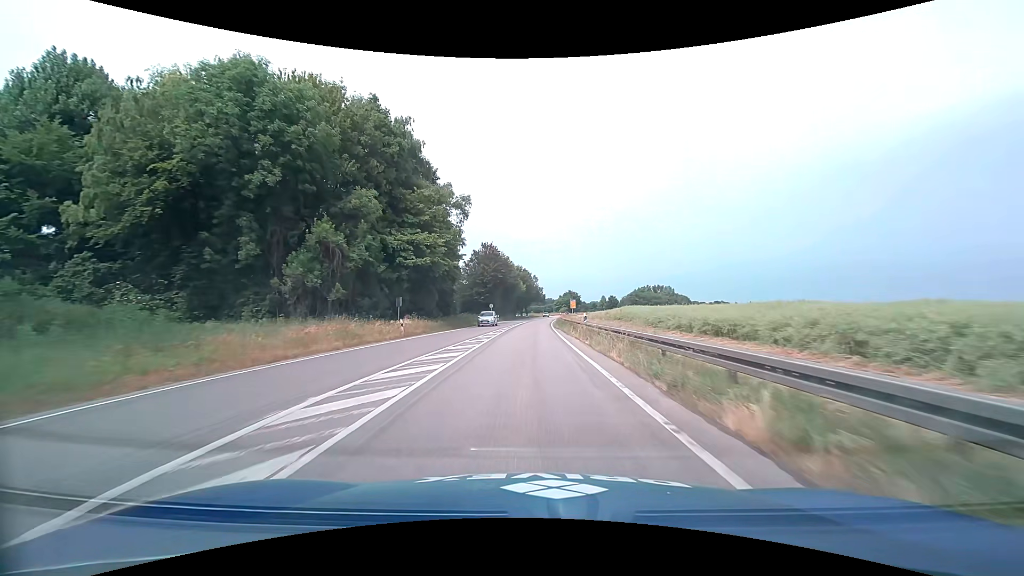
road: primary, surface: asphalt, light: Day
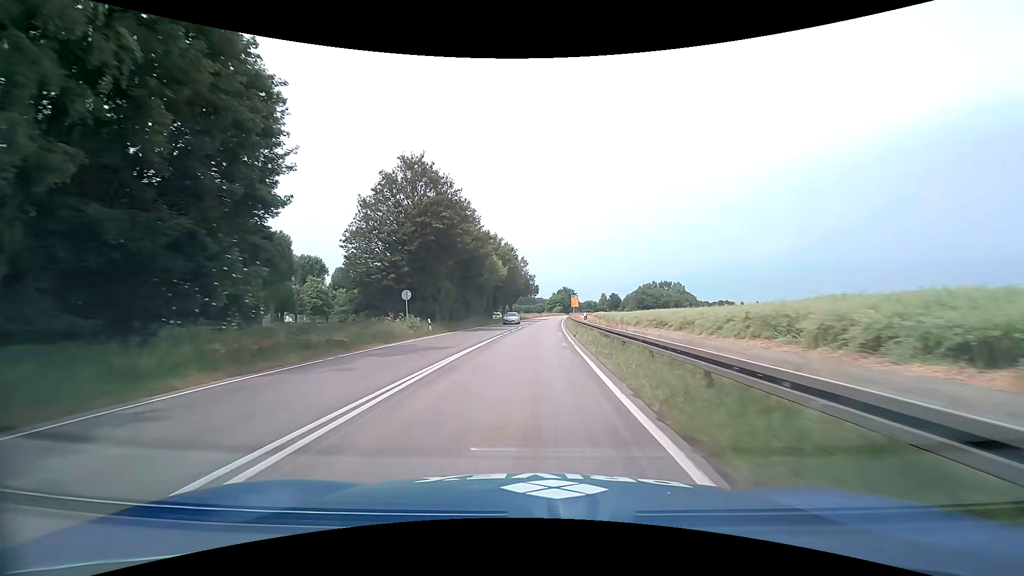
(+0.5, +48.3) m; +1°
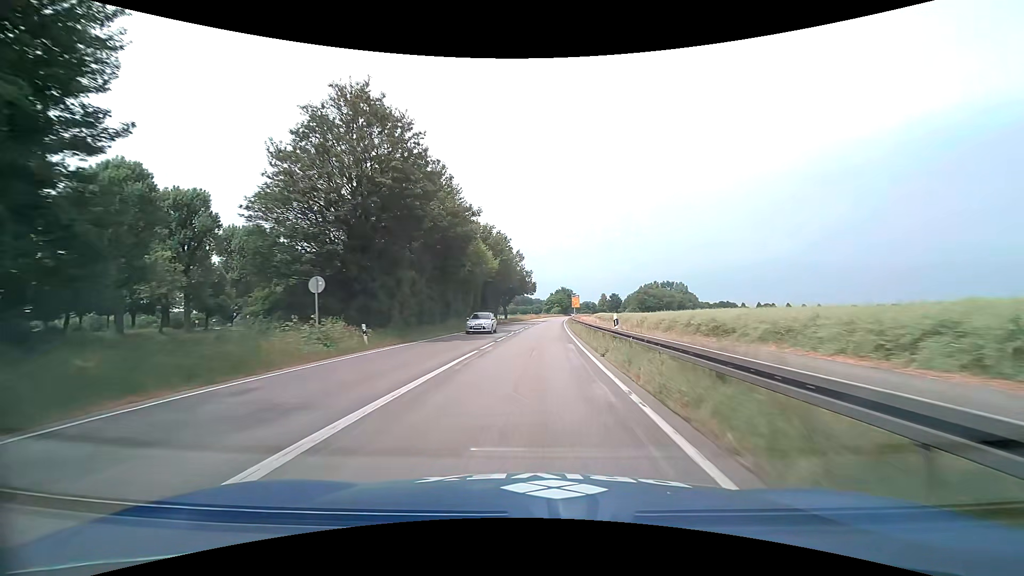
(0.0, +12.3) m; 0°
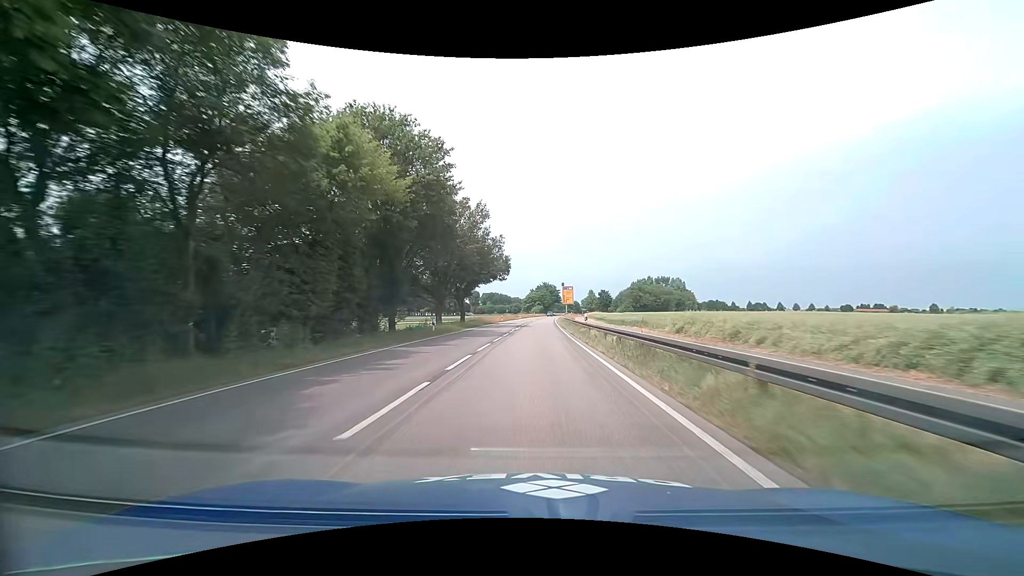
(+0.7, +37.3) m; +2°
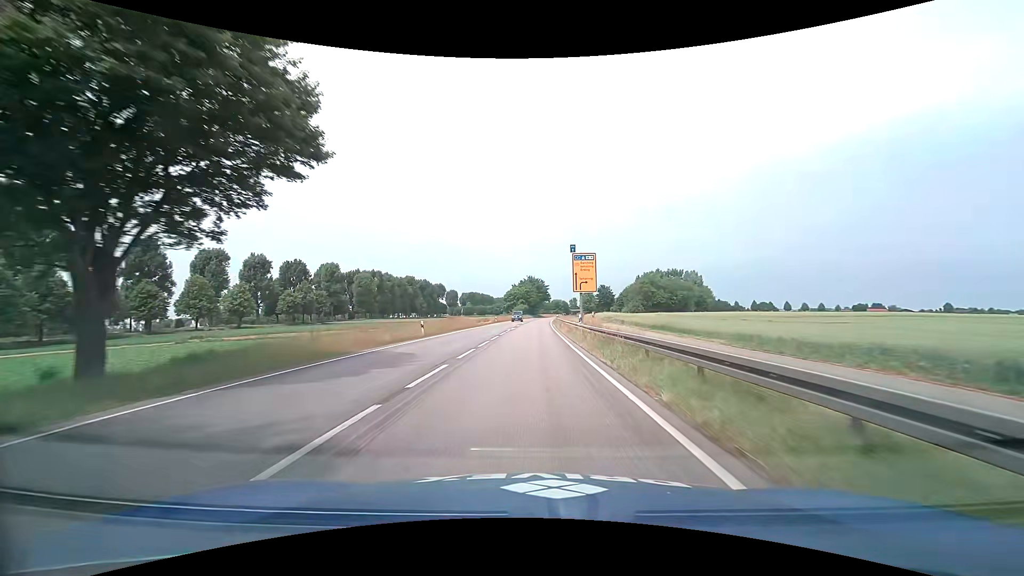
(+1.0, +50.7) m; +2°
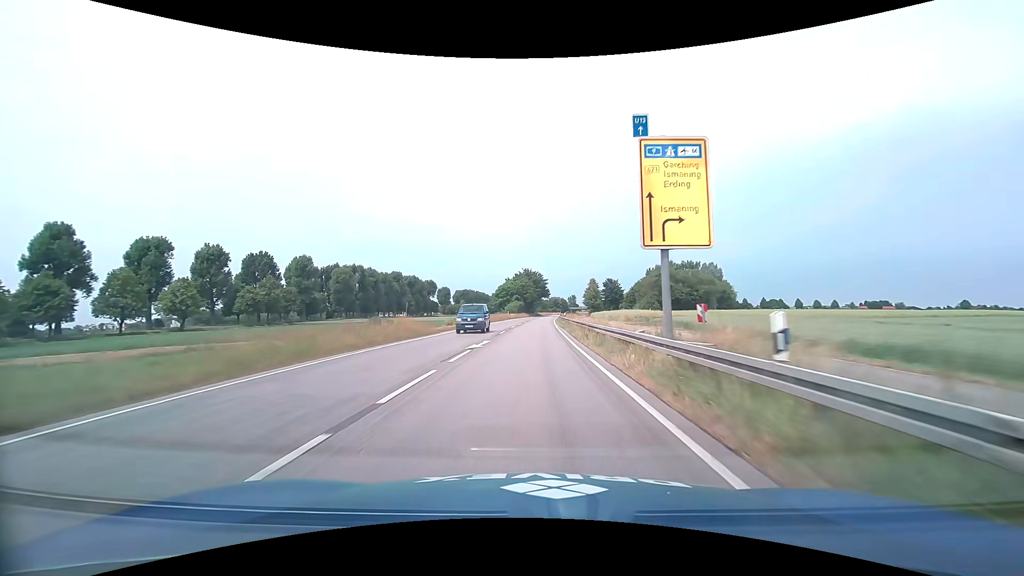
(0.0, +25.7) m; 0°
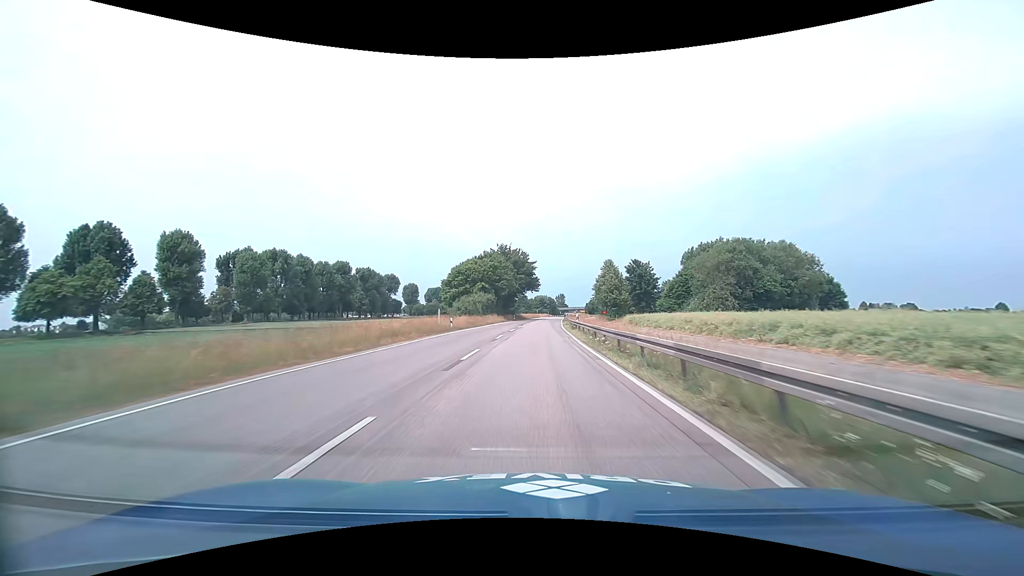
(+0.7, +65.3) m; +2°
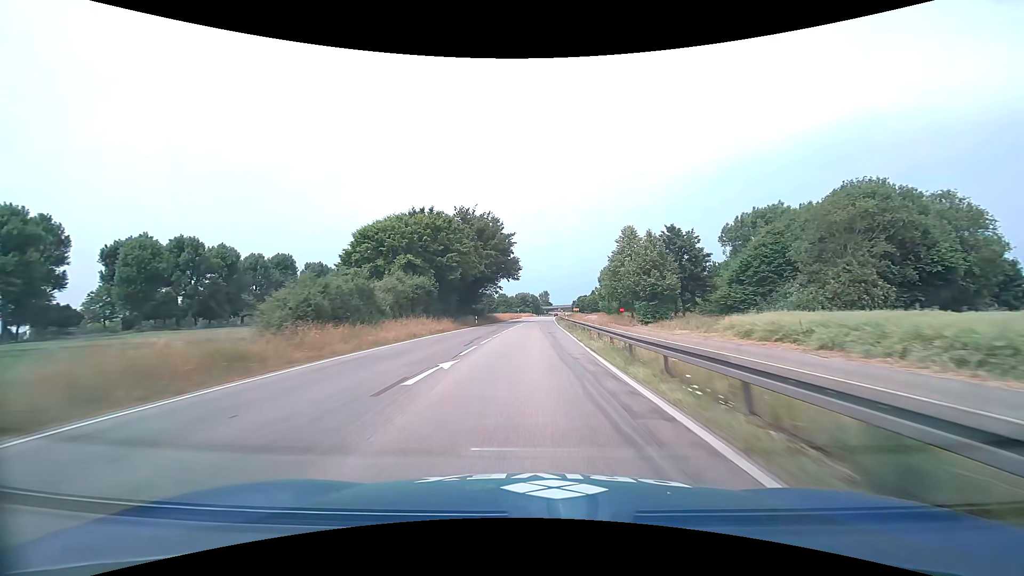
(+0.7, +39.8) m; +2°
(0, +10) (0, +20) (0, +30) (+1, +40) (+1, +50) (+2, +60) (+2, +70) (+2, +80) (+3, +90) (+3, +100) m
